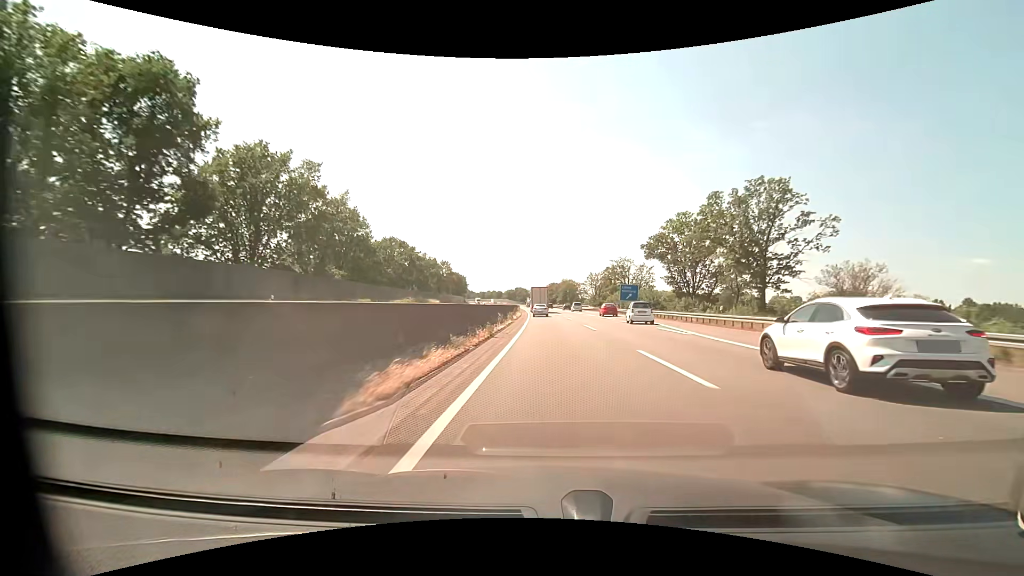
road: motorway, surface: asphalt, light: Day
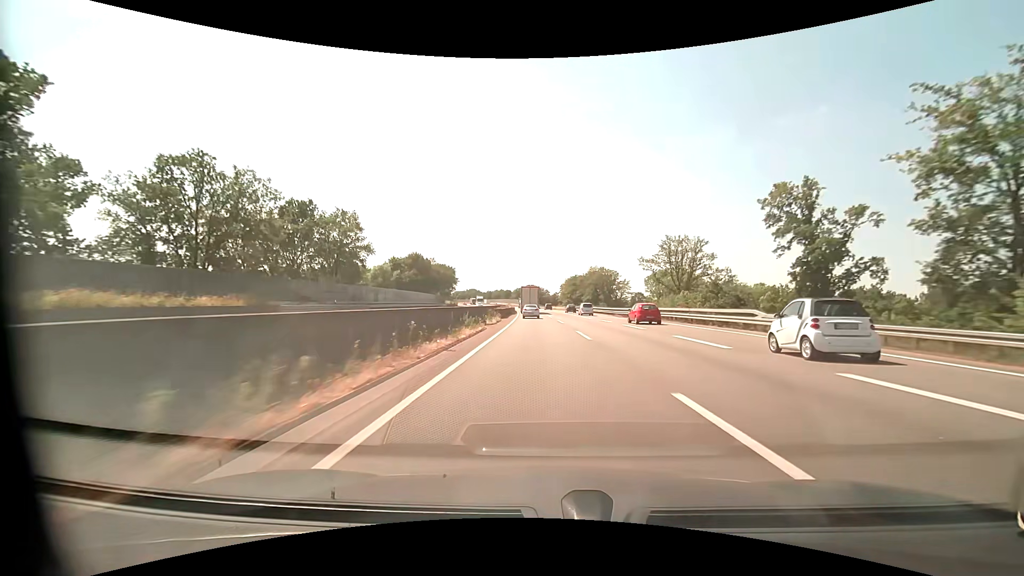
(-0.6, +78.6) m; -2°
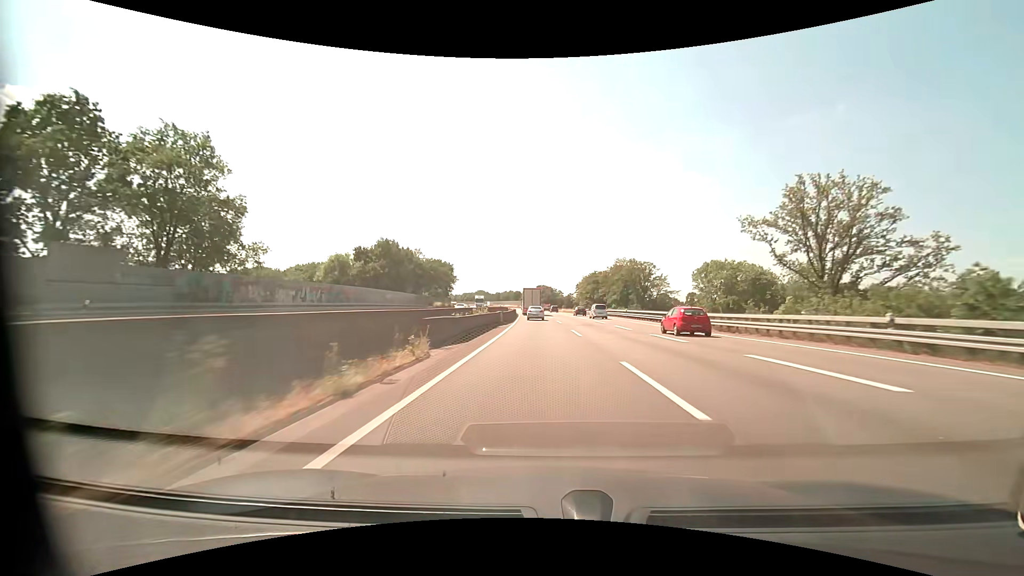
(-0.3, +31.2) m; -1°
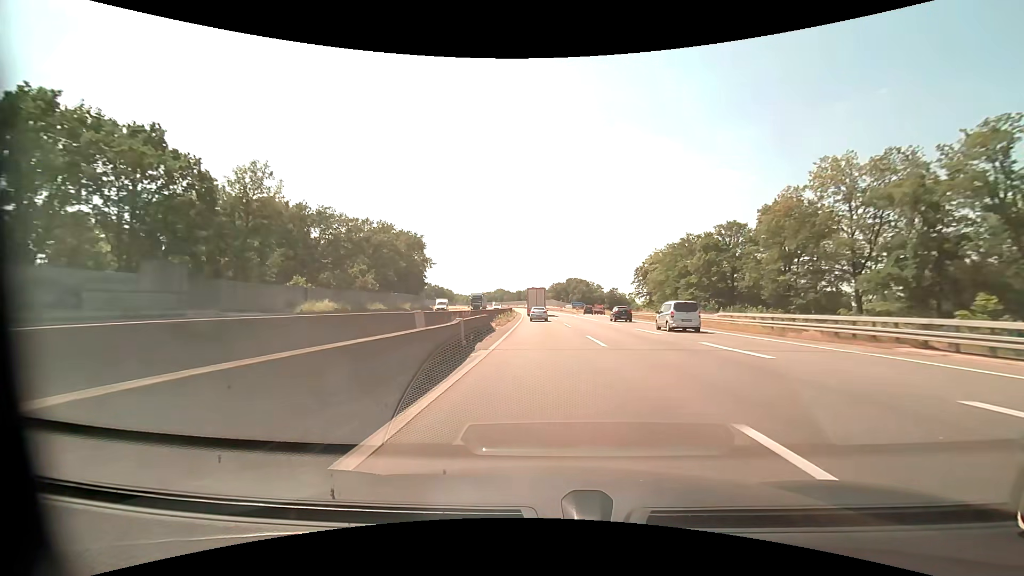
(-2.3, +78.2) m; -3°
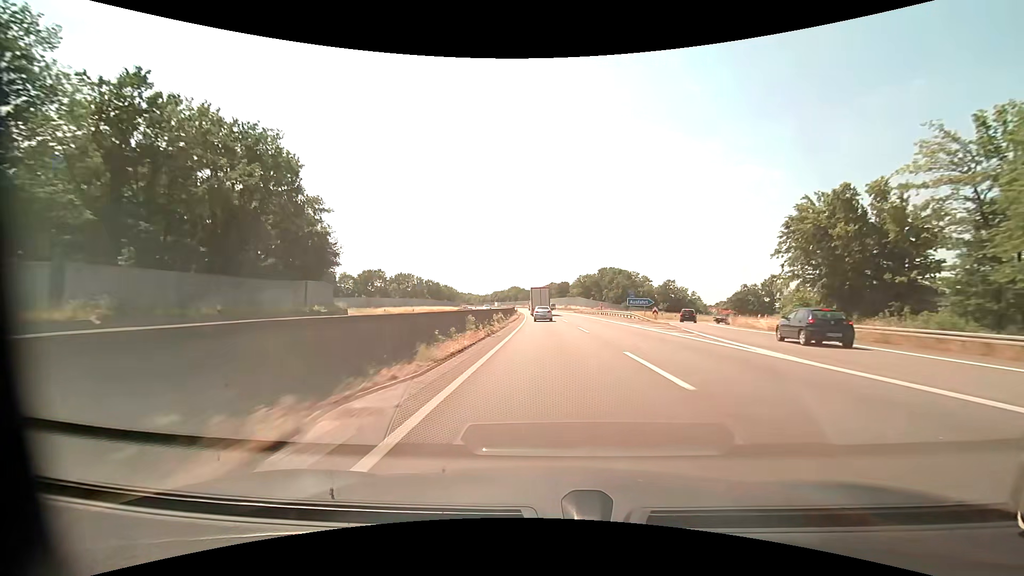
(-1.5, +63.0) m; -3°
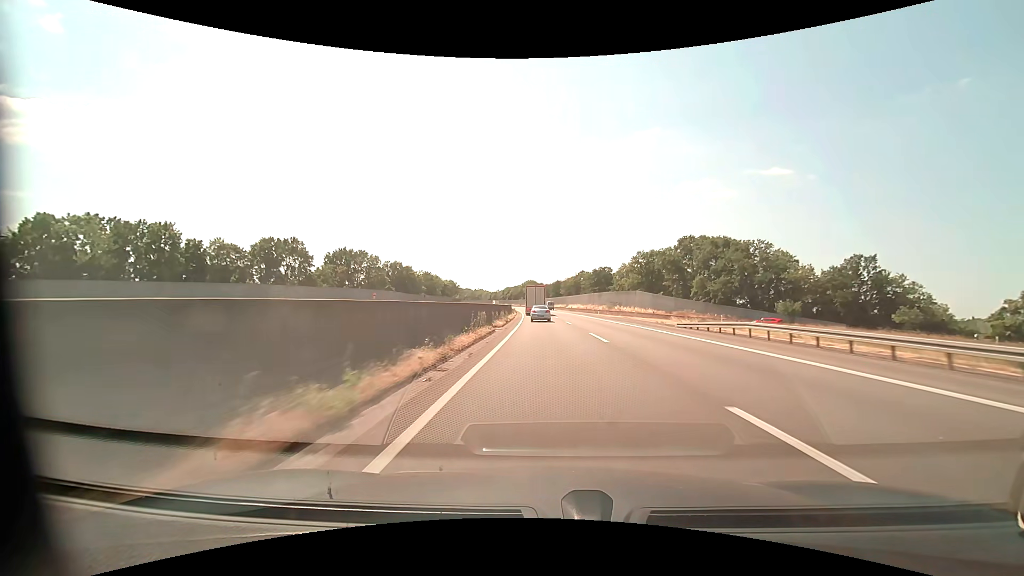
(-1.4, +79.2) m; -2°
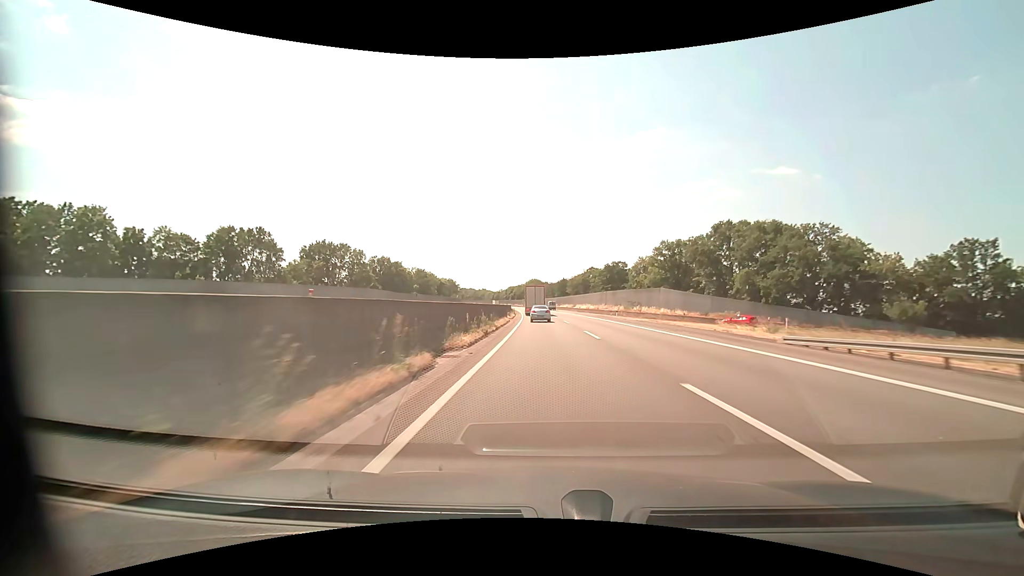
(-0.1, +15.9) m; -1°
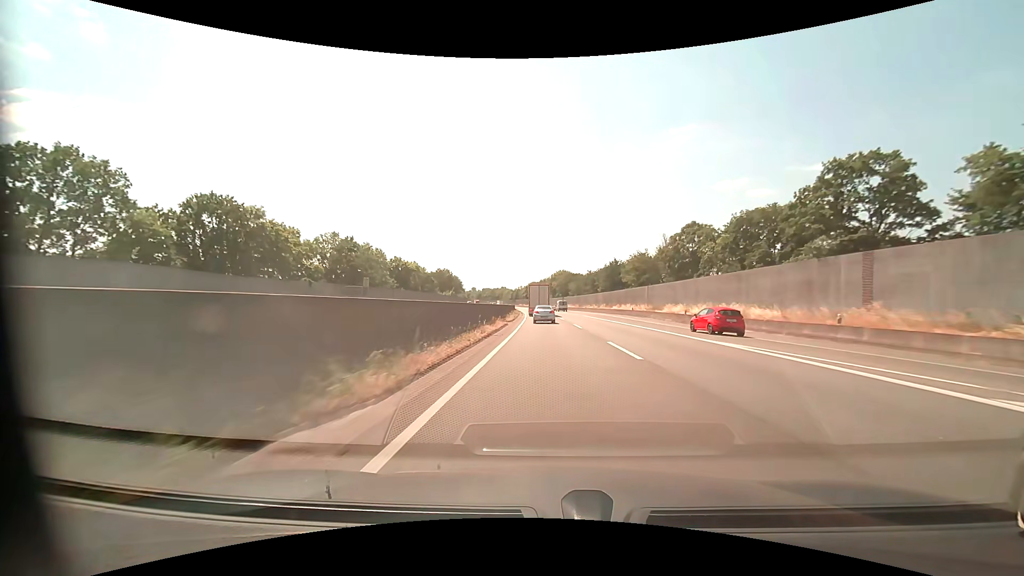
(-2.2, +79.6) m; -3°
(0, +10) (0, +20) (0, +30) (-1, +40) (-1, +50) (-1, +60) (-2, +70) (-2, +80) (-3, +90) (-3, +100) m
